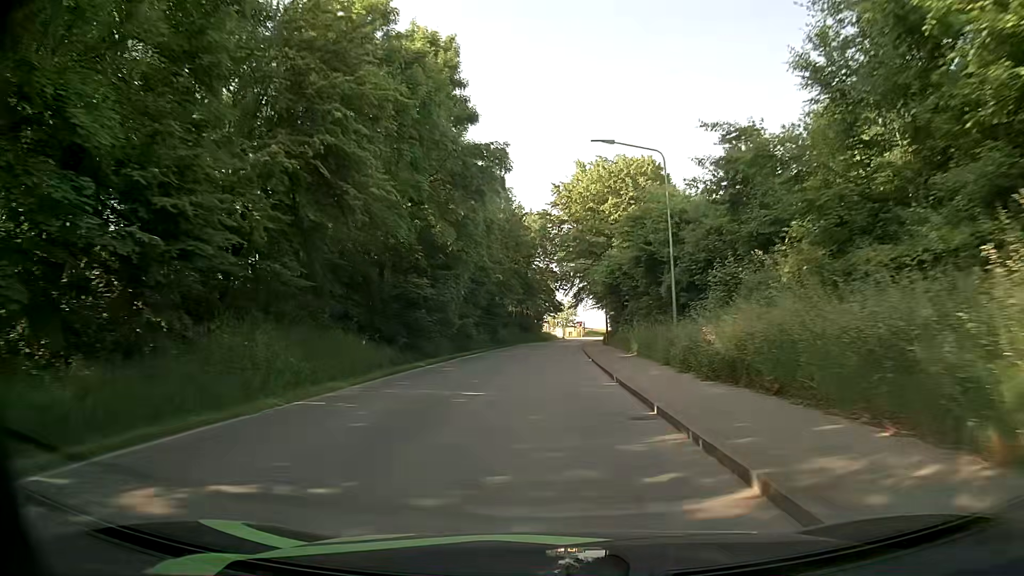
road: tertiary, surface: asphalt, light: Day
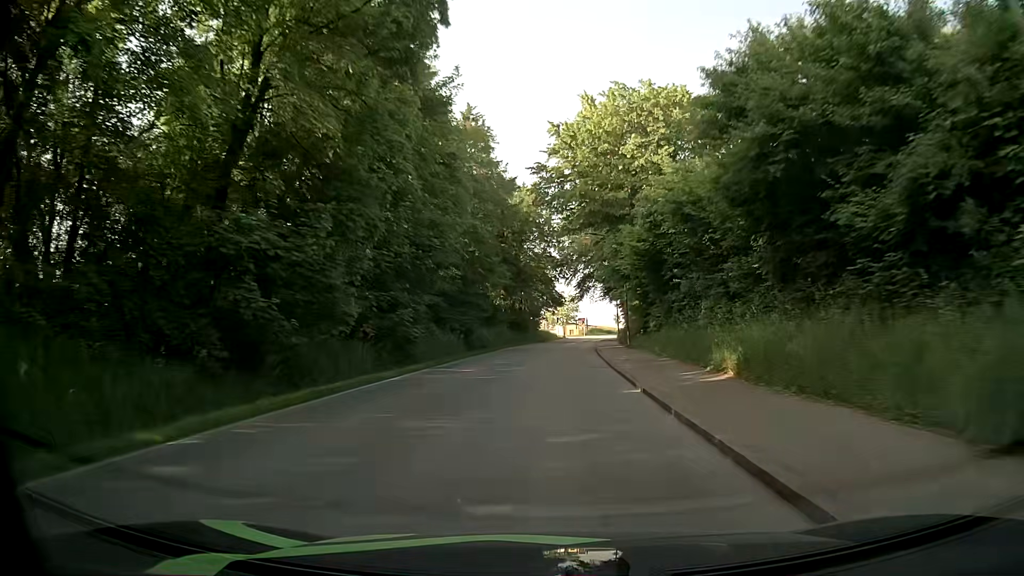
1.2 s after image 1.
(+0.1, +17.8) m; +1°
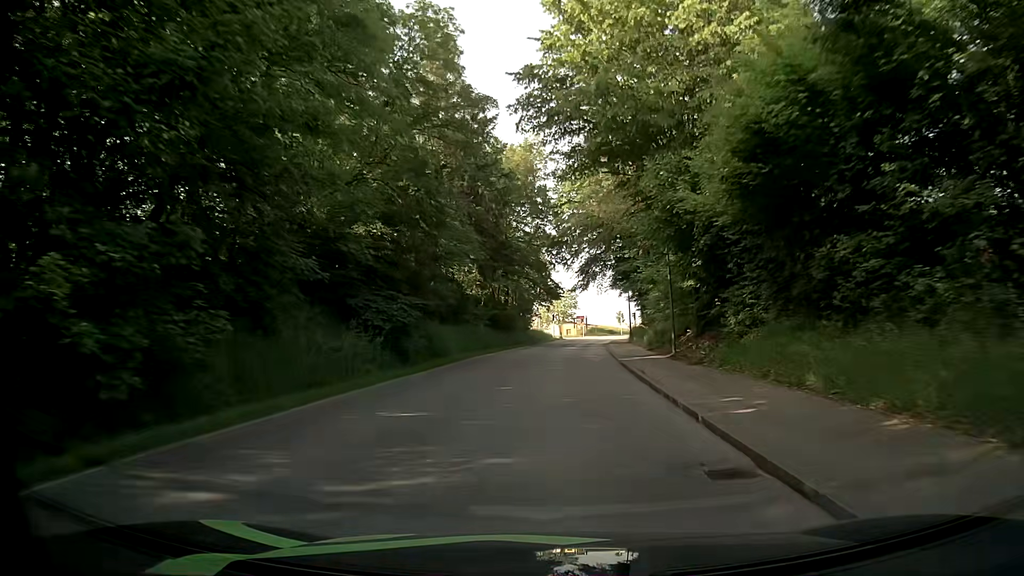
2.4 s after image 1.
(0.0, +17.7) m; 0°
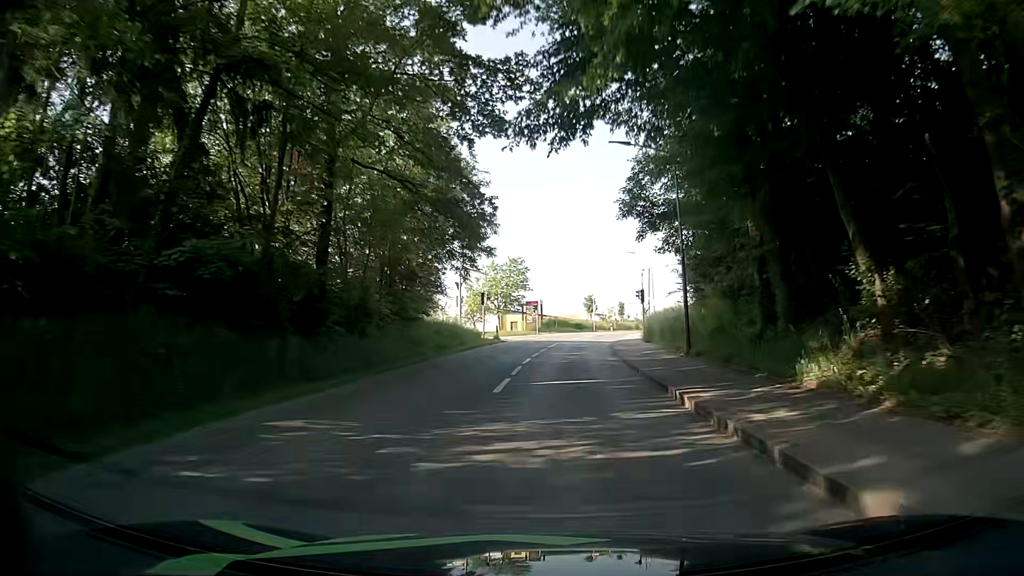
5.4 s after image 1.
(+1.8, +43.5) m; +6°
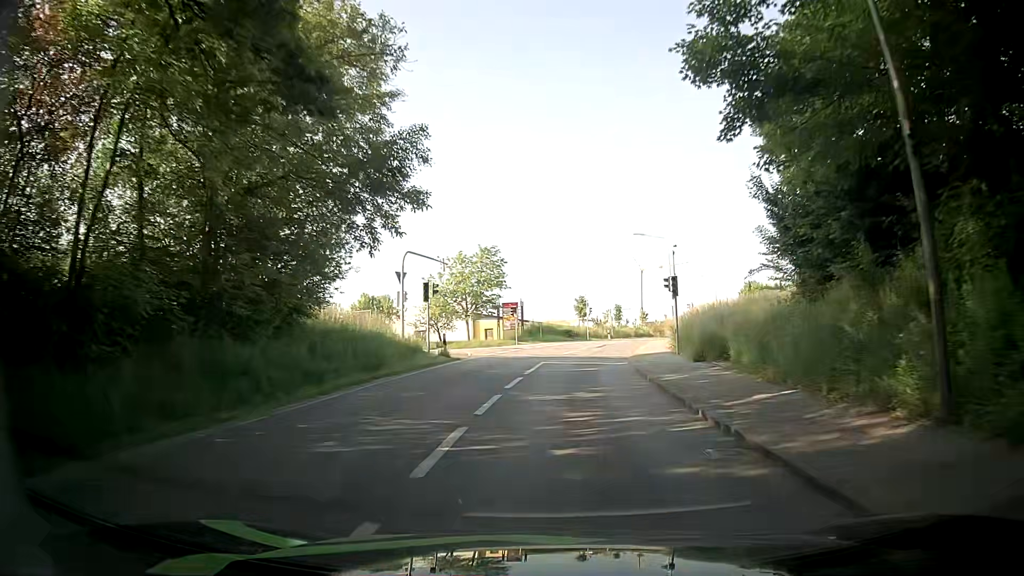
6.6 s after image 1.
(0.0, +16.2) m; +1°
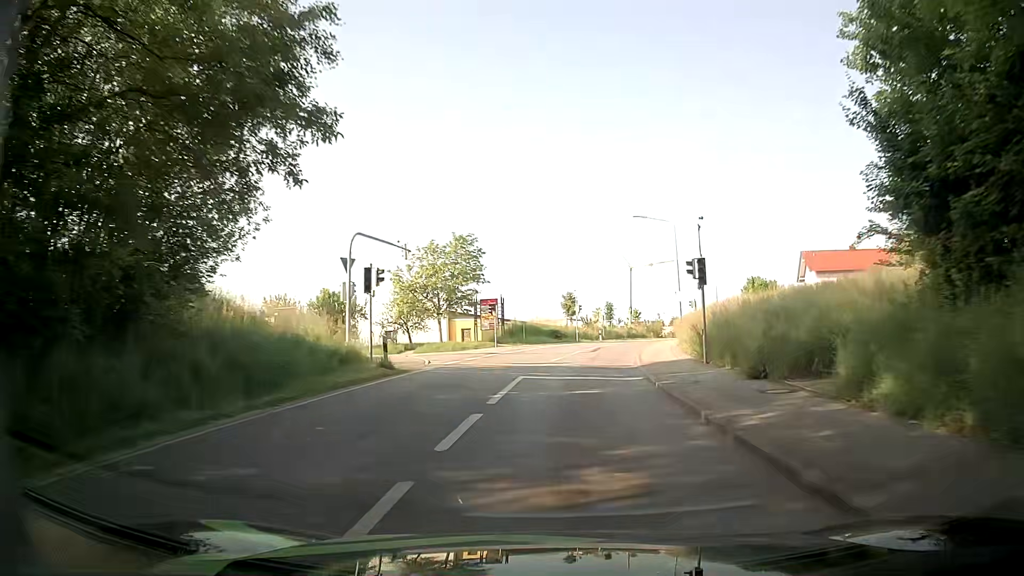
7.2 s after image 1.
(+0.1, +7.6) m; +2°
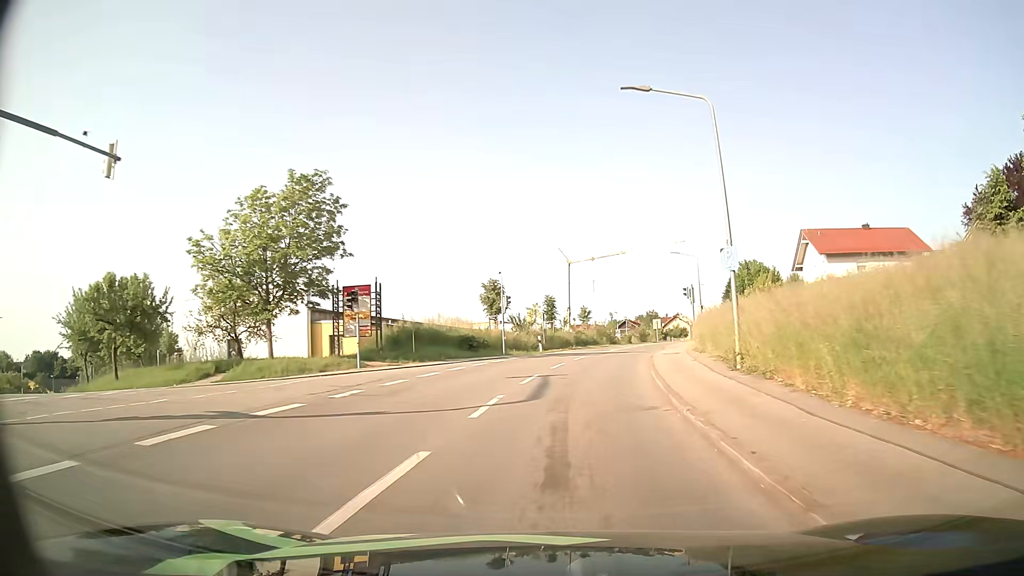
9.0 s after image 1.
(+0.8, +22.4) m; +5°
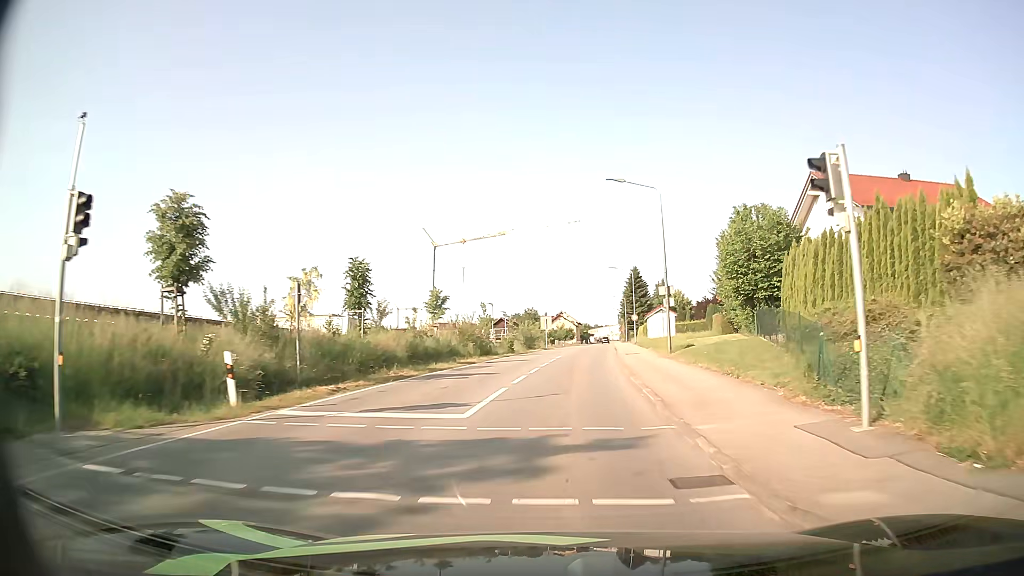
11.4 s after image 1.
(+2.5, +29.4) m; +10°
(0, +10) (+1, +20) (+1, +30) (+2, +40) (+3, +50) (+4, +60) (+5, +70) (+6, +80) (+7, +90) (+8, +100) m
